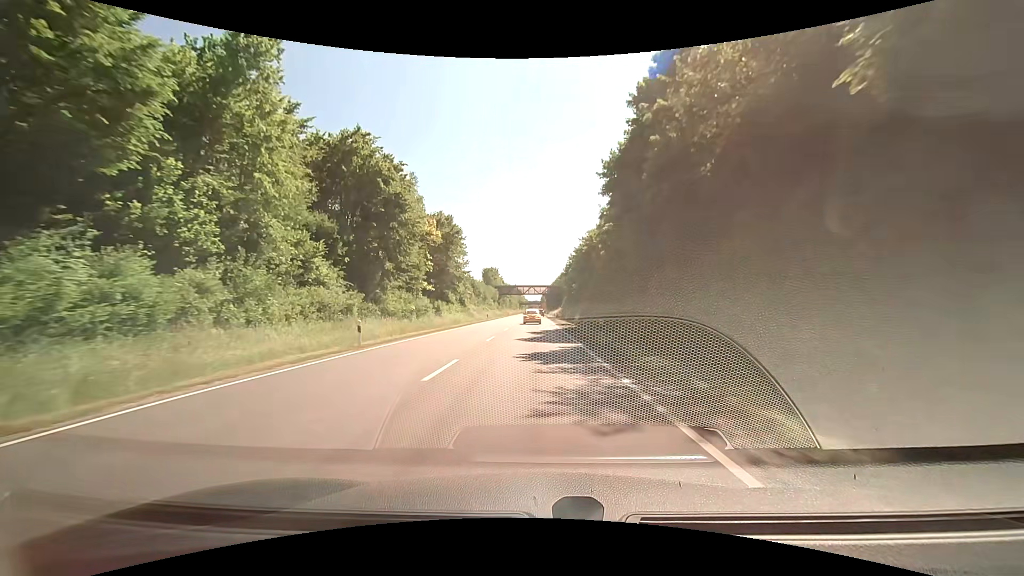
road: primary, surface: asphalt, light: Day
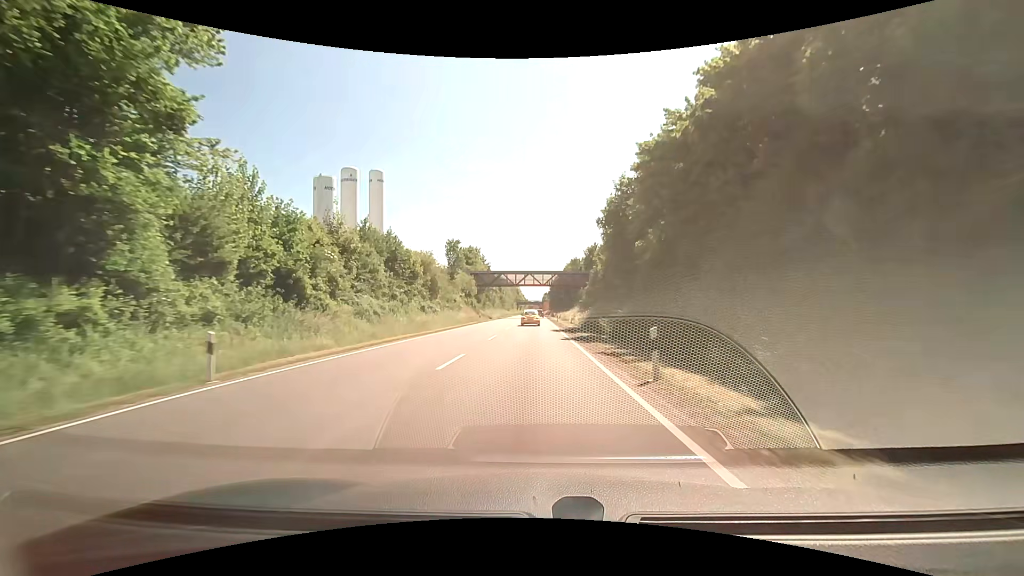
(+1.2, +59.1) m; +1°
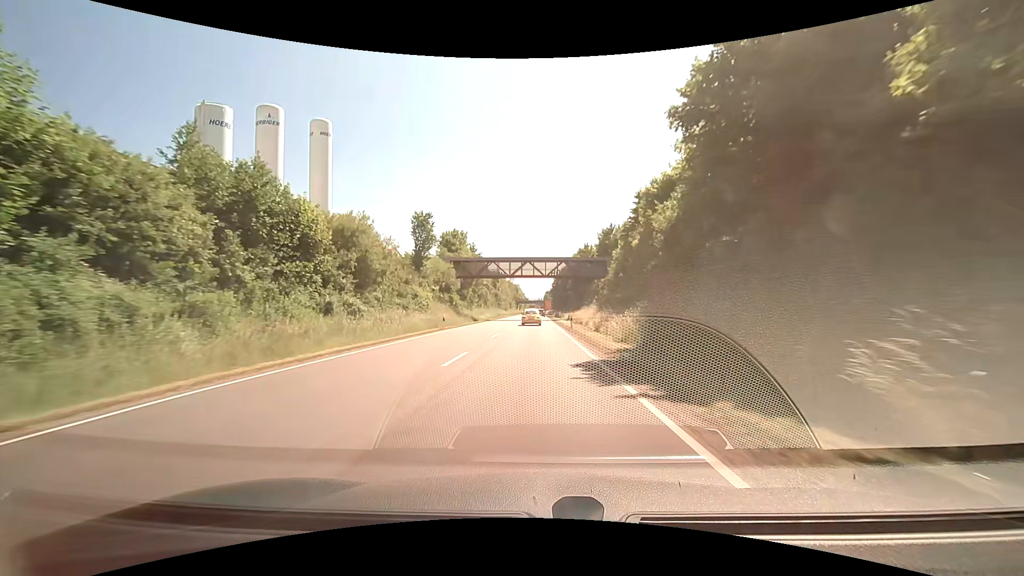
(+0.1, +23.9) m; 0°
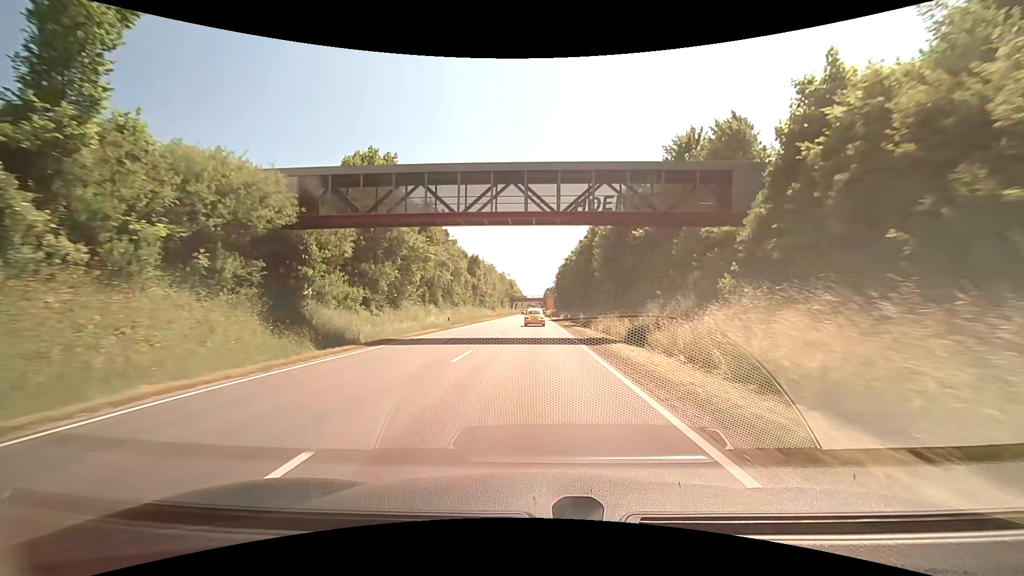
(0.0, +47.8) m; 0°
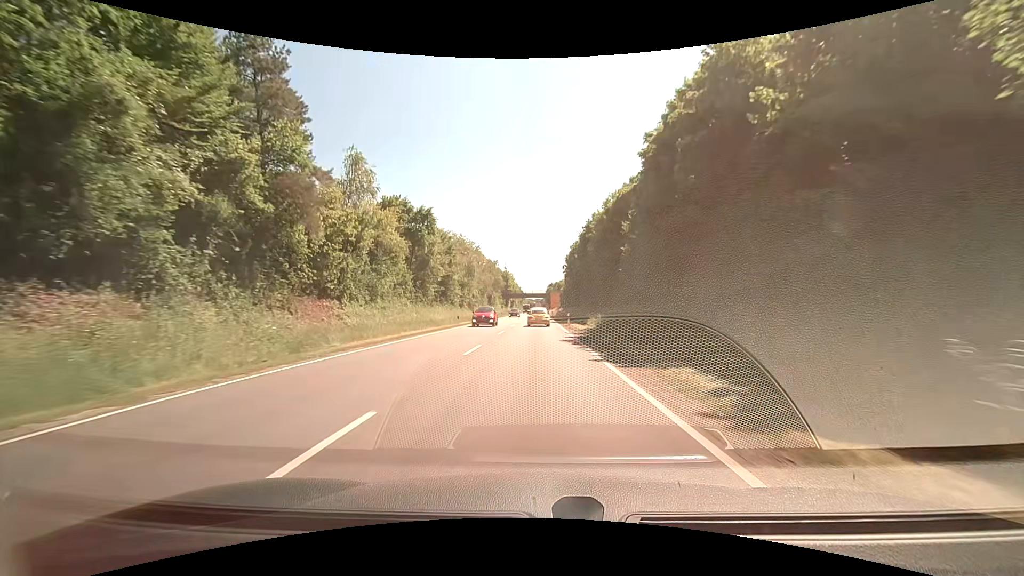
(-0.1, +47.0) m; +1°
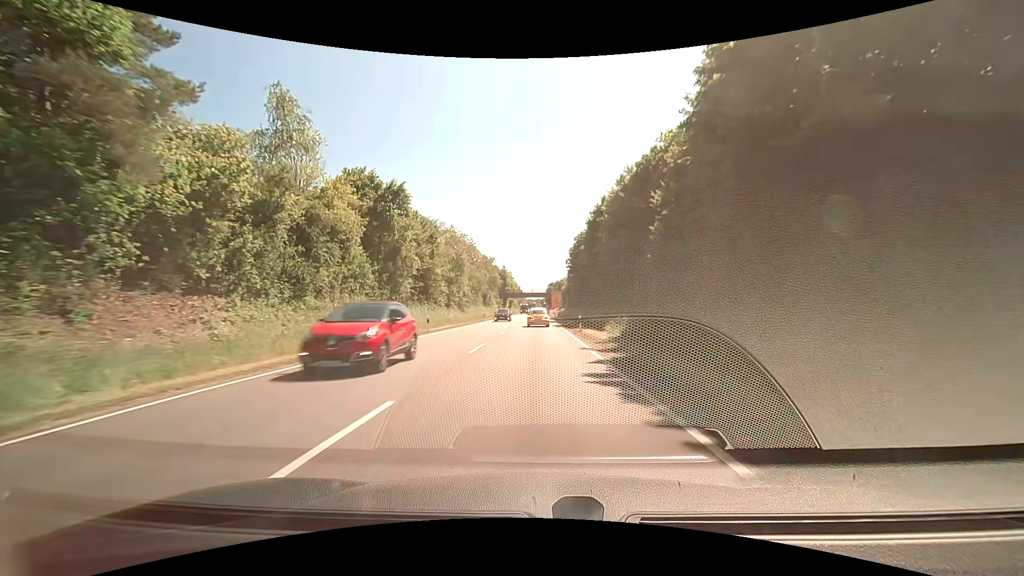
(-0.1, +11.4) m; -1°
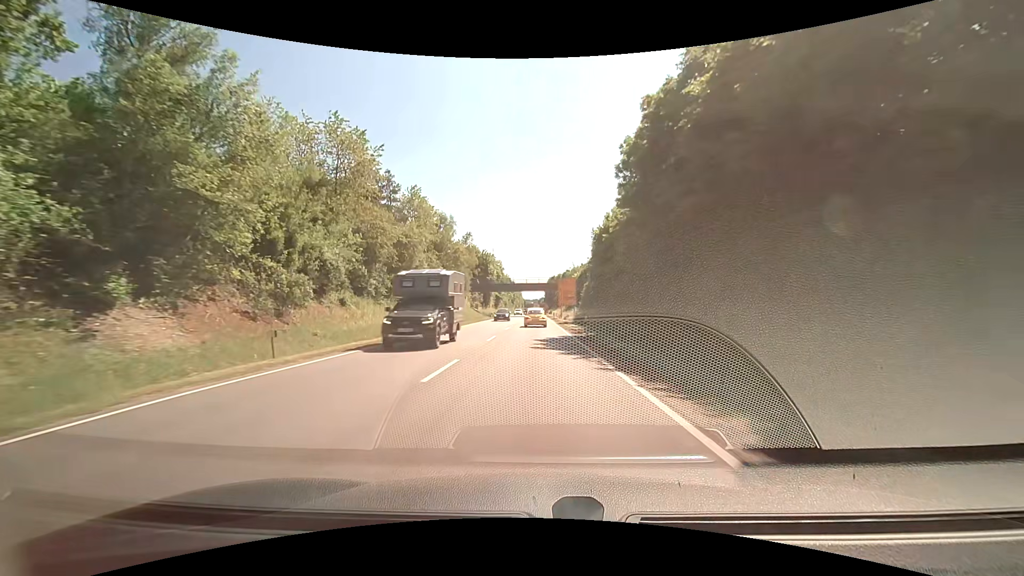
(+0.1, +54.8) m; +1°
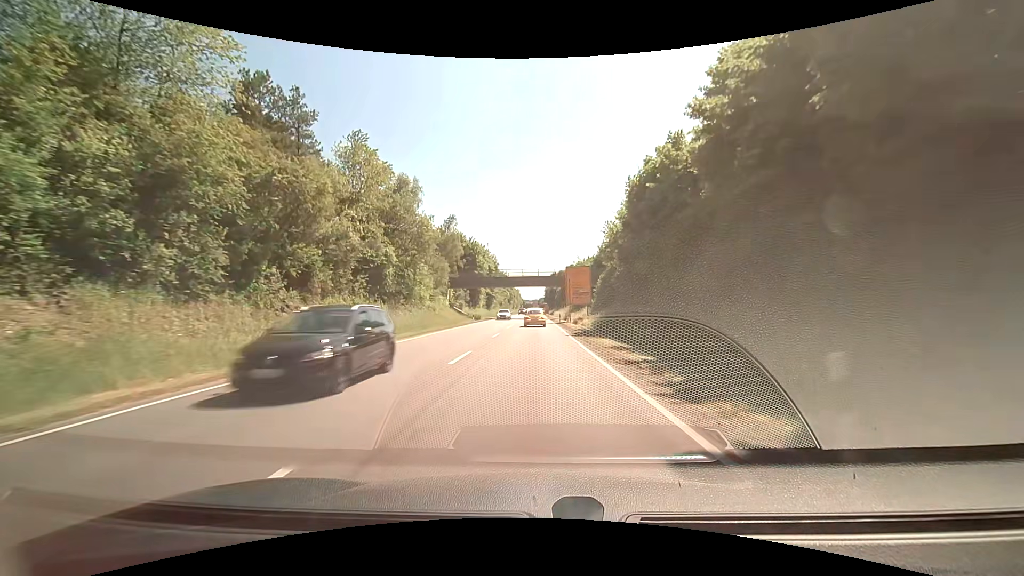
(-0.1, +21.2) m; 0°
(0, +10) (0, +20) (0, +30) (0, +40) (0, +50) (0, +60) (0, +70) (0, +80) (0, +90) (0, +100) m
